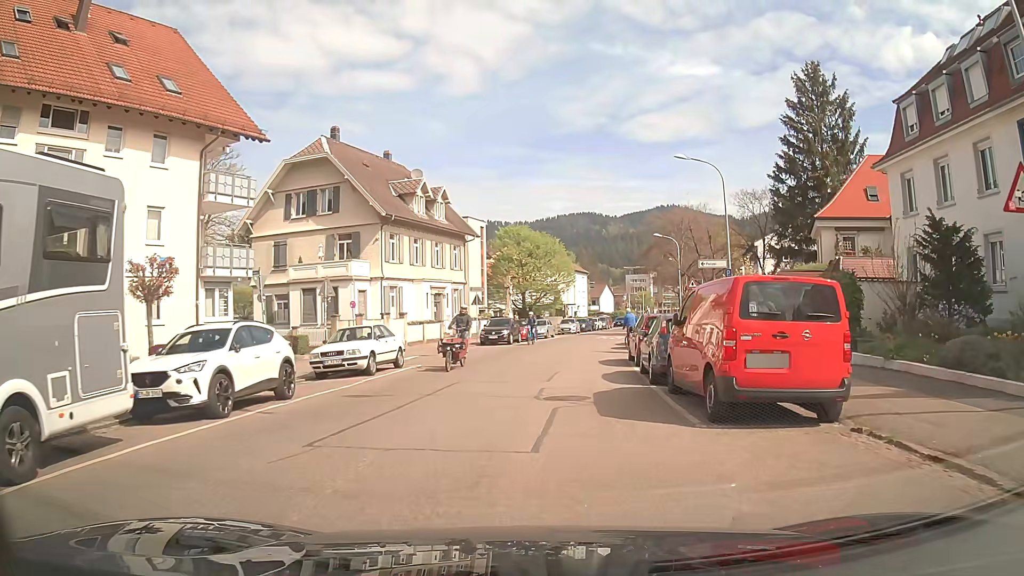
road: unclassified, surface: asphalt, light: Day
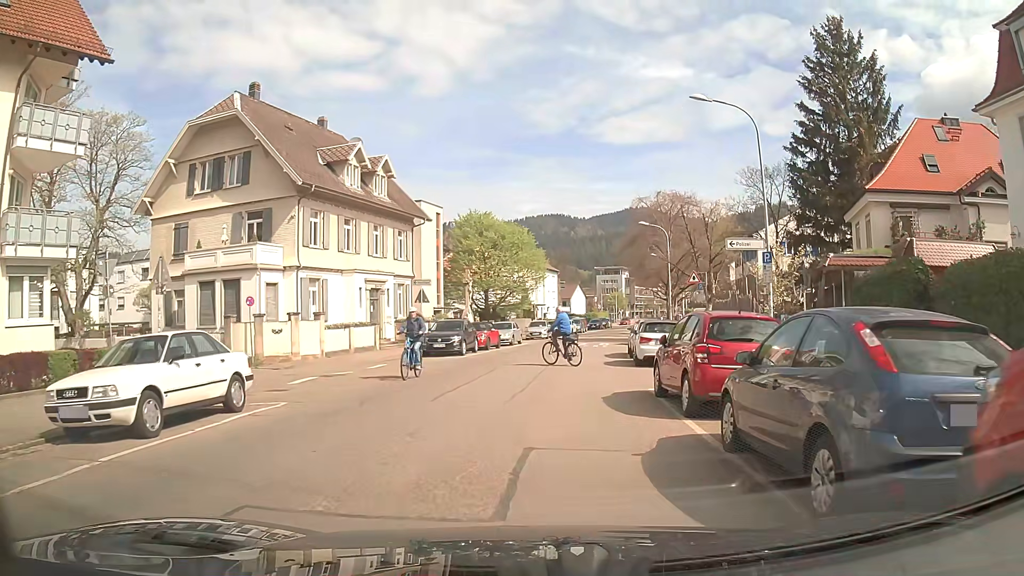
(+0.2, +9.8) m; +3°
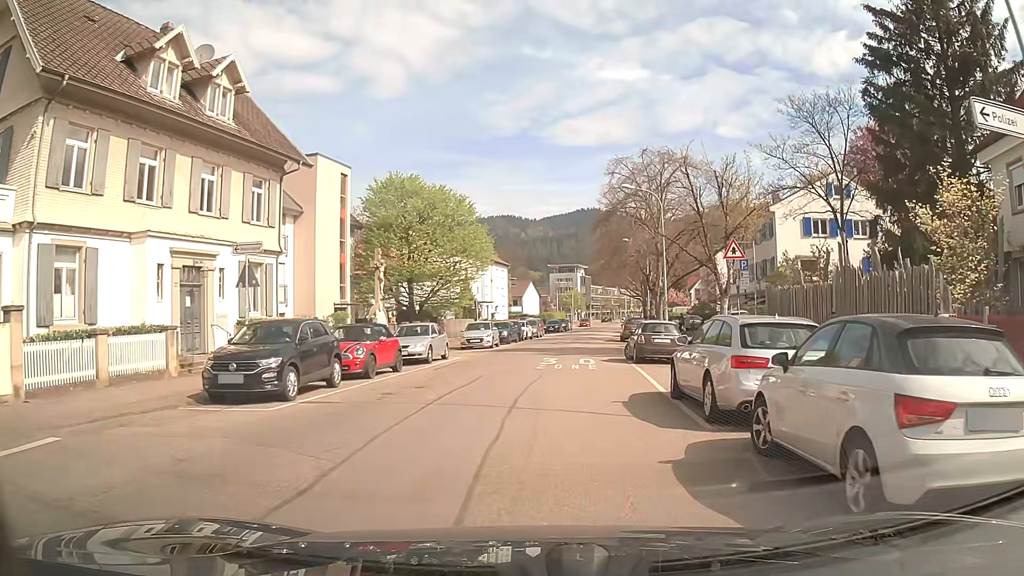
(+0.4, +16.4) m; +4°
